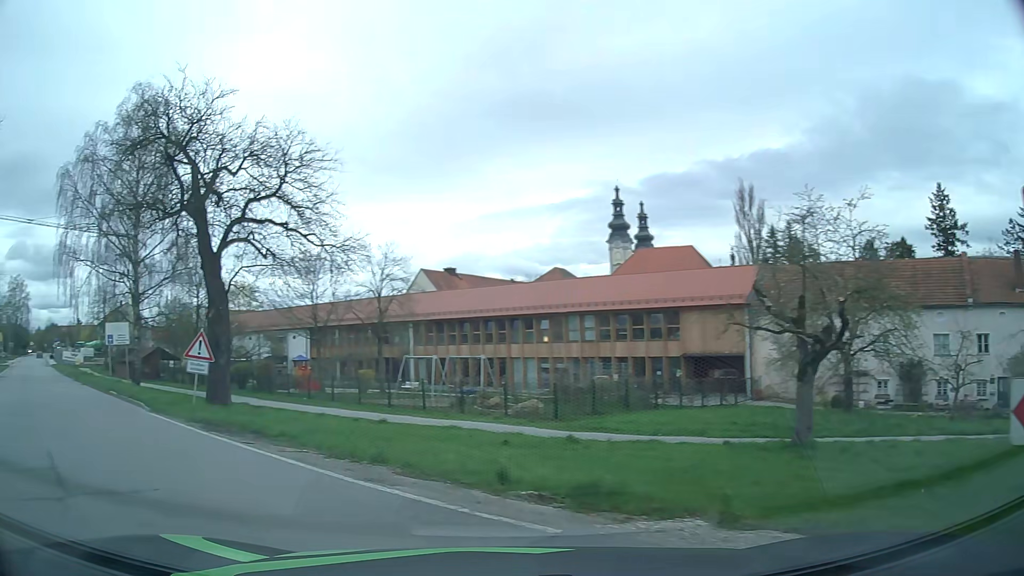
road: unclassified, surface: asphalt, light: Day
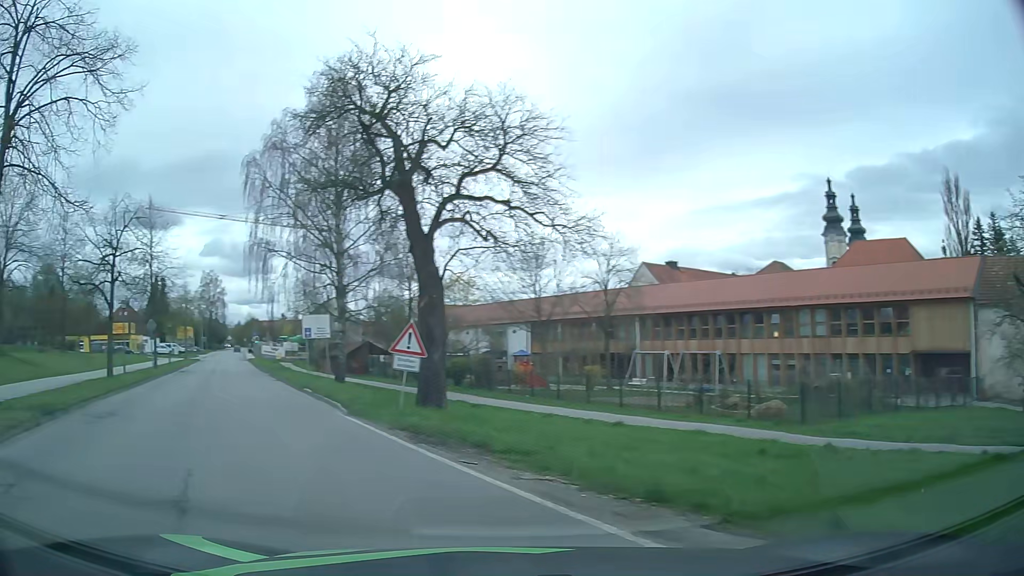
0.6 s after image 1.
(-0.3, +2.6) m; -16°
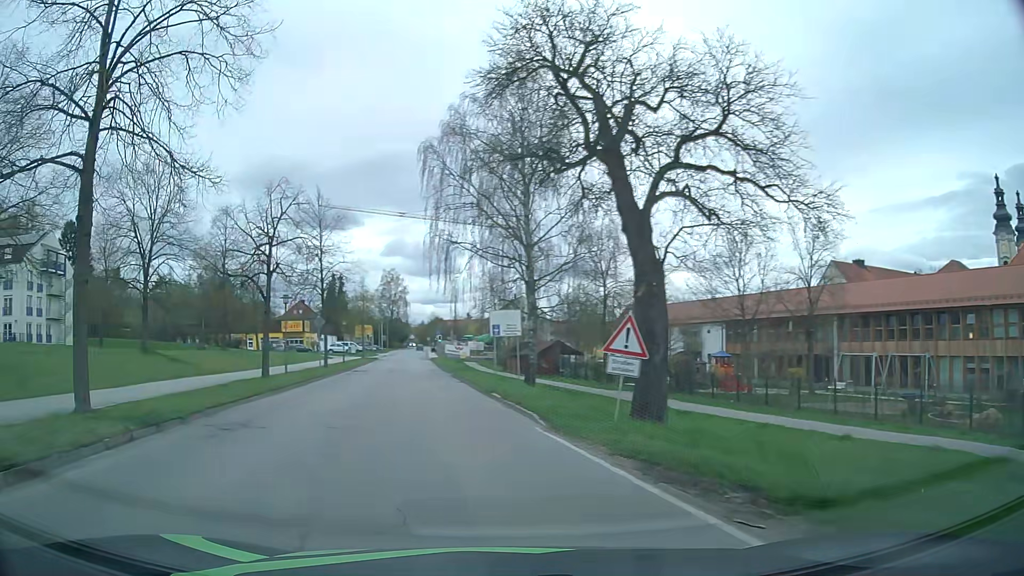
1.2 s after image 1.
(-0.5, +3.2) m; -15°
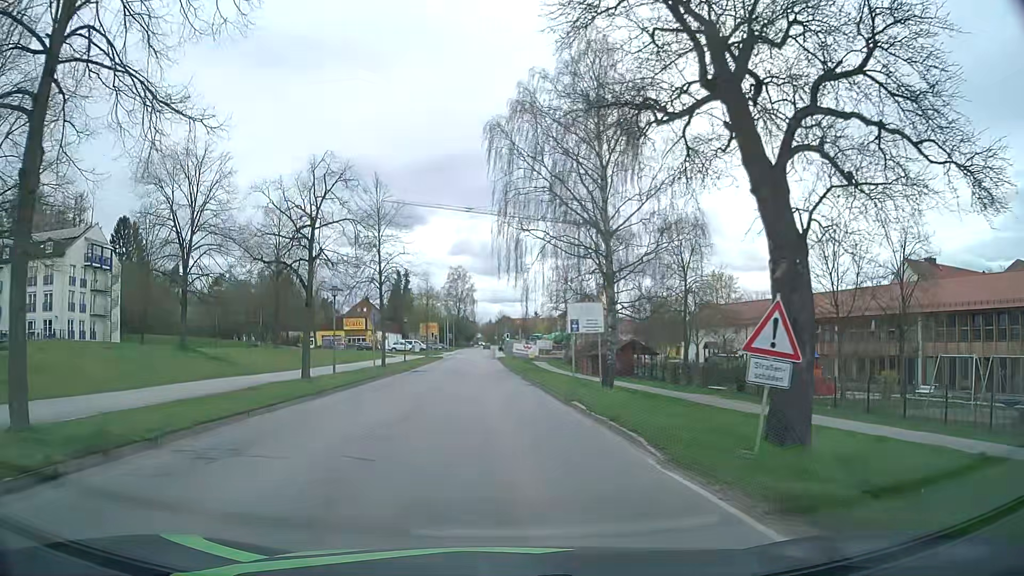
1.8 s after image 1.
(-0.2, +3.8) m; -5°
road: secondary
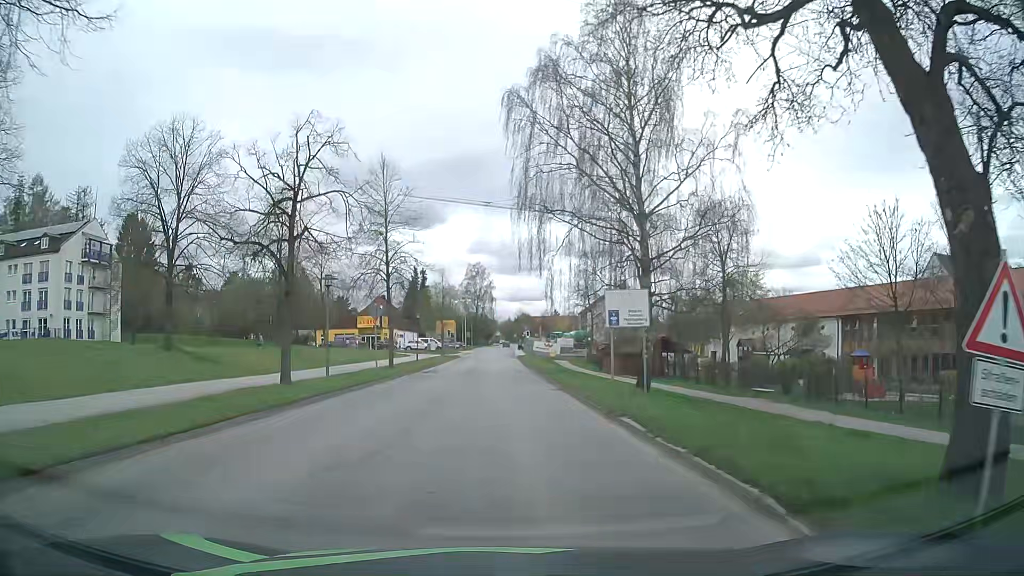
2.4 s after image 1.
(-0.1, +4.4) m; -2°
